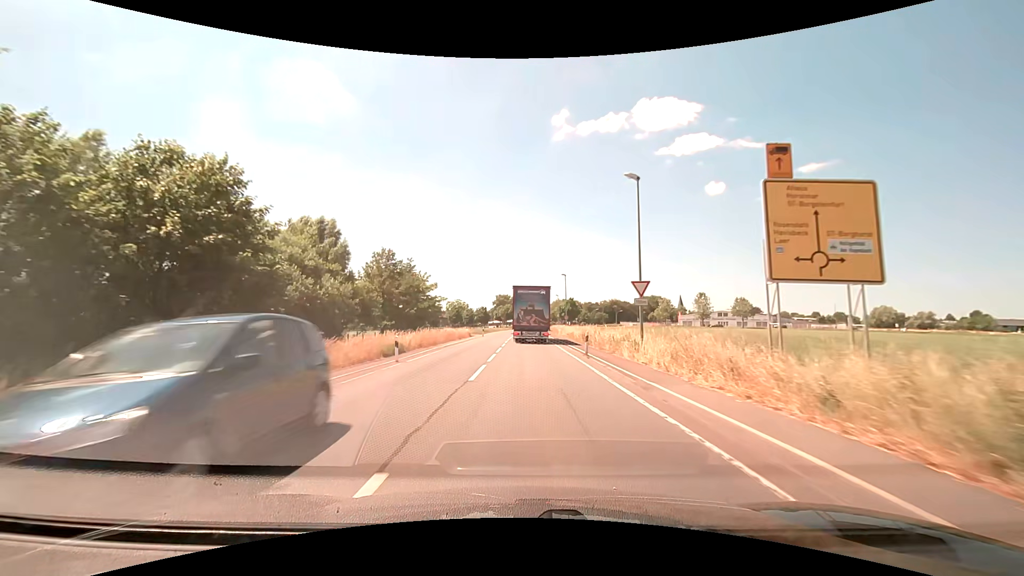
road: secondary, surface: asphalt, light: Day
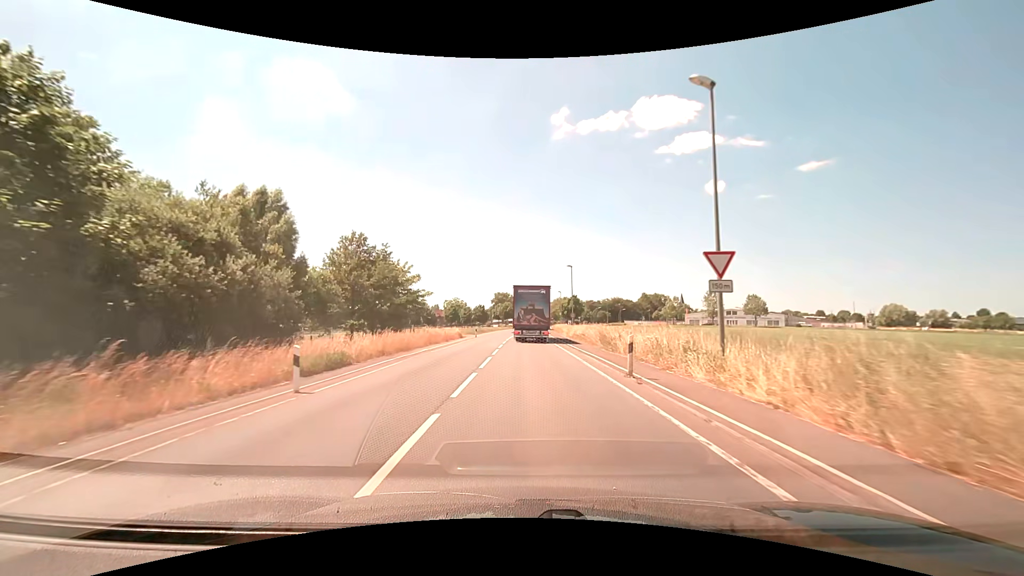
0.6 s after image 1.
(0.0, +9.0) m; 0°
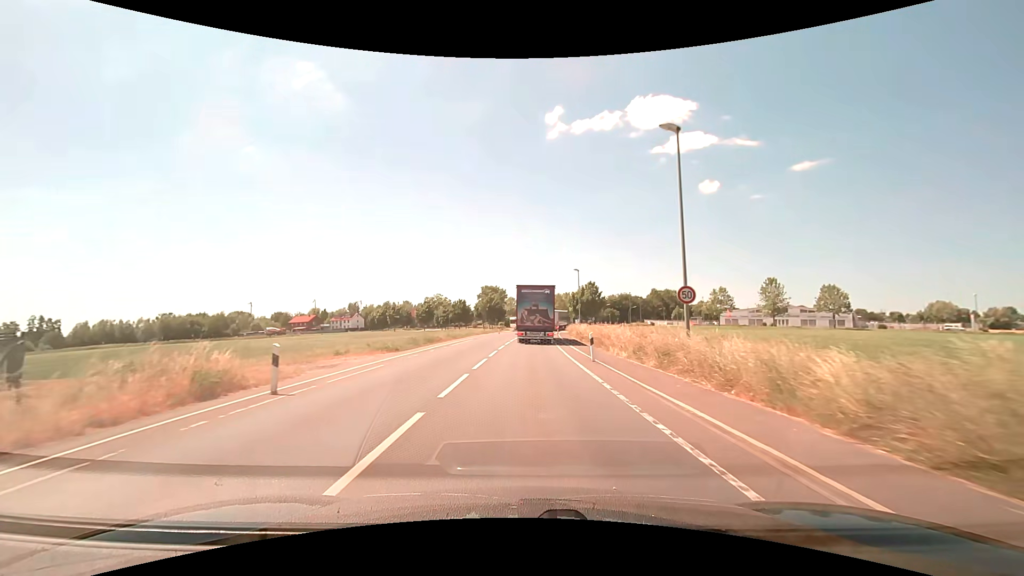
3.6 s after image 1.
(+0.3, +41.8) m; +1°
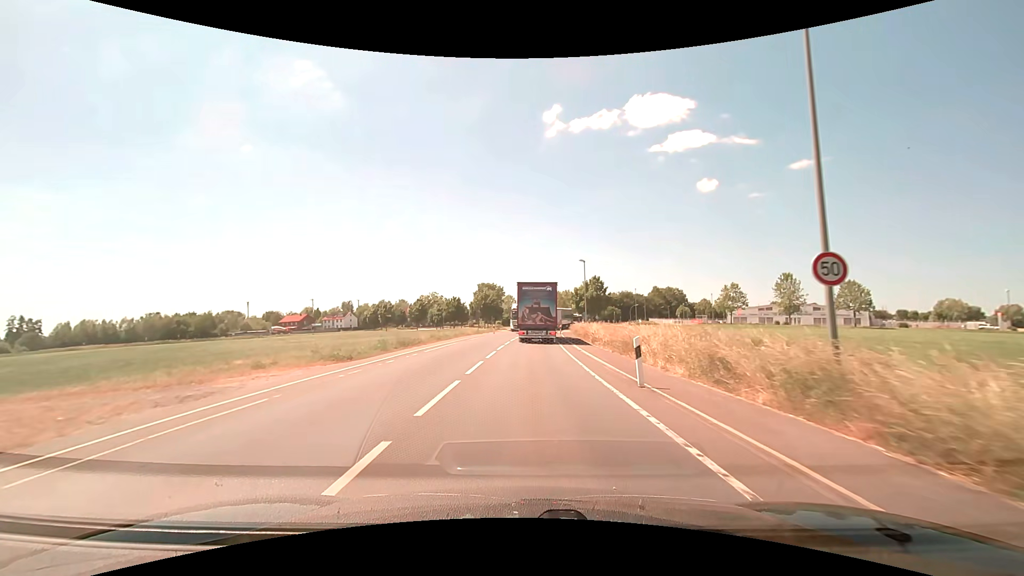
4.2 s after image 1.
(0.0, +7.8) m; 0°
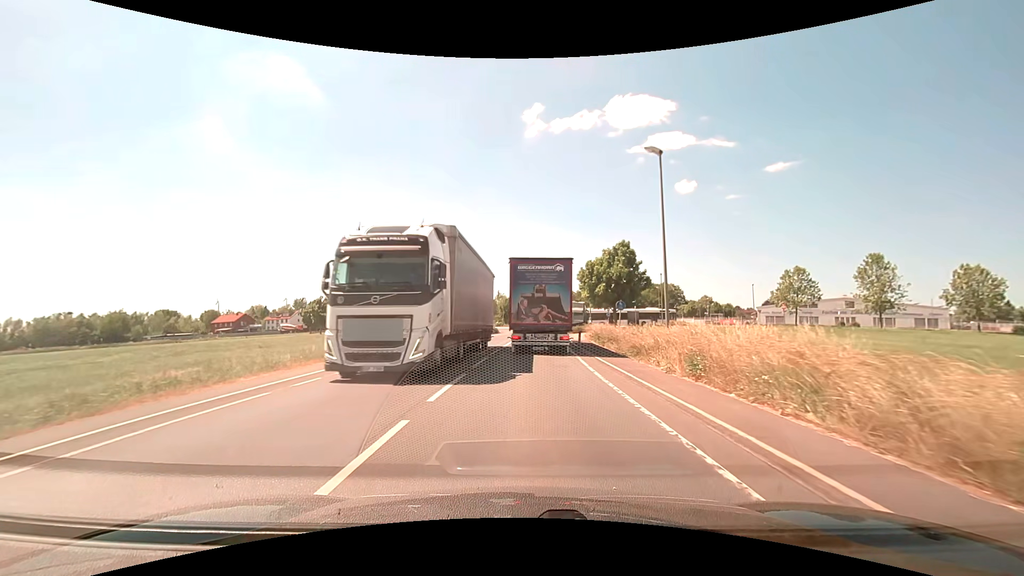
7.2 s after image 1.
(+0.6, +34.4) m; +2°
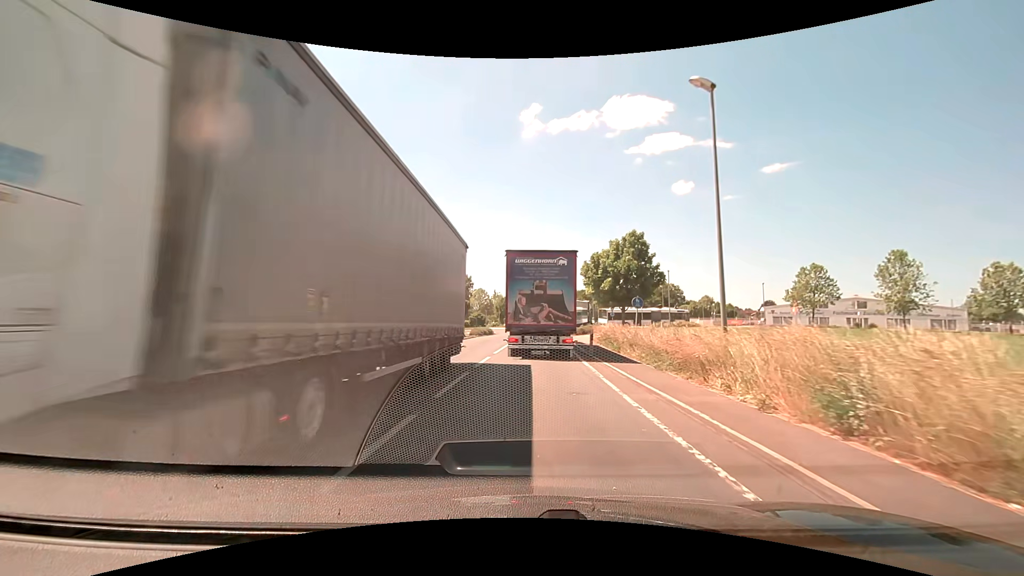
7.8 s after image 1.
(0.0, +5.4) m; +1°
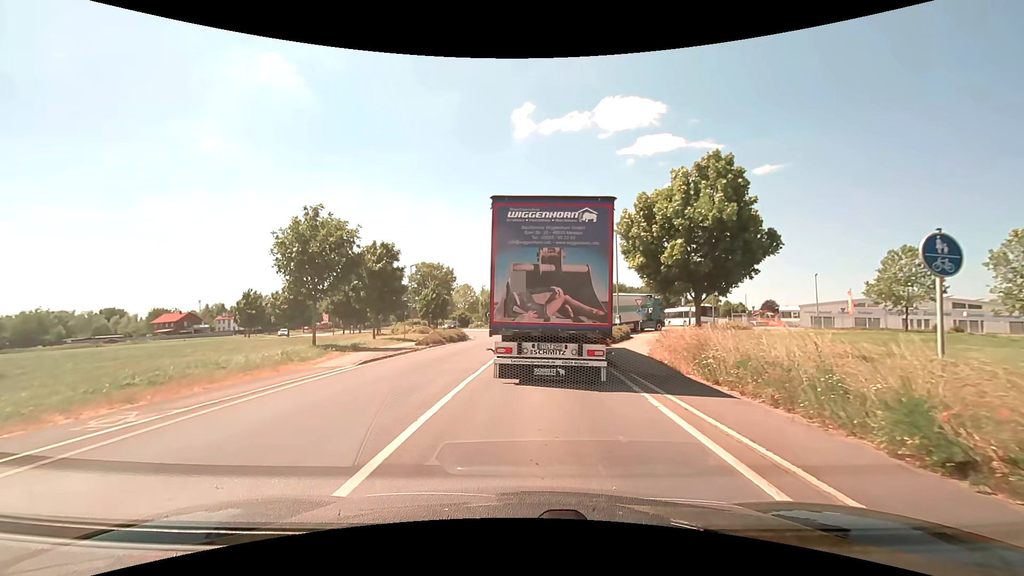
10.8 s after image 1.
(+0.1, +19.2) m; +1°
